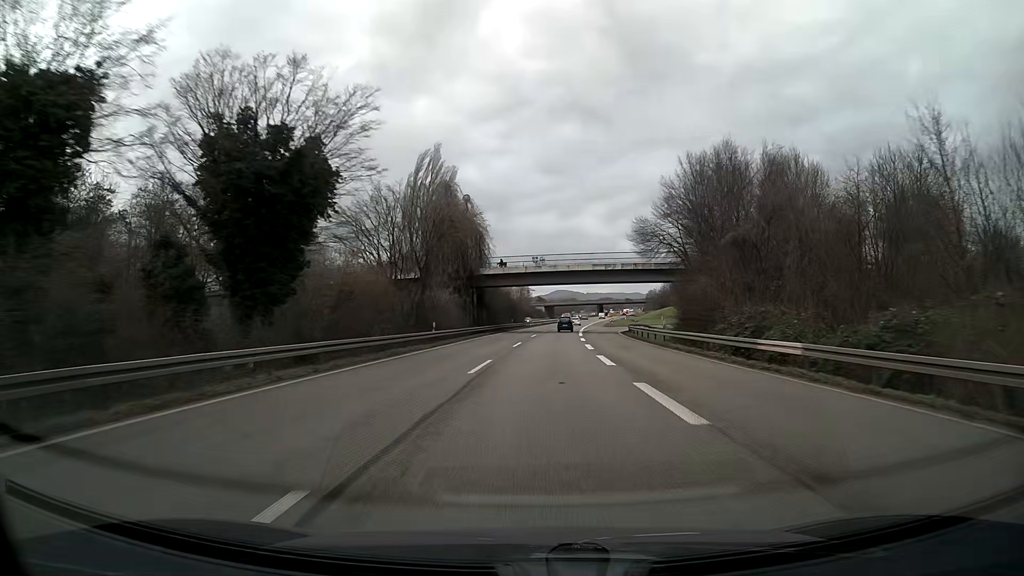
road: trunk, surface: asphalt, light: Day
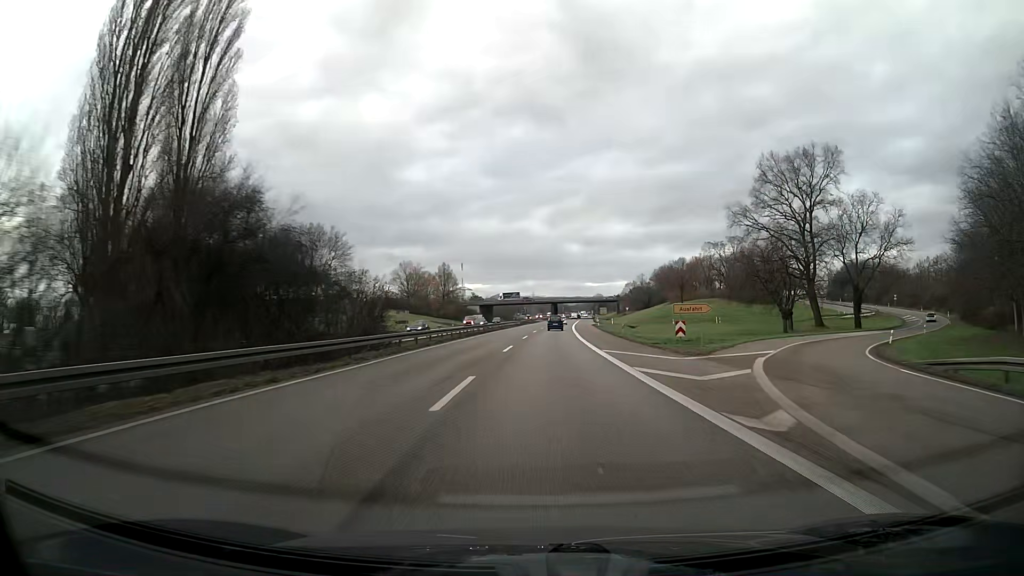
(+3.1, +81.1) m; +5°
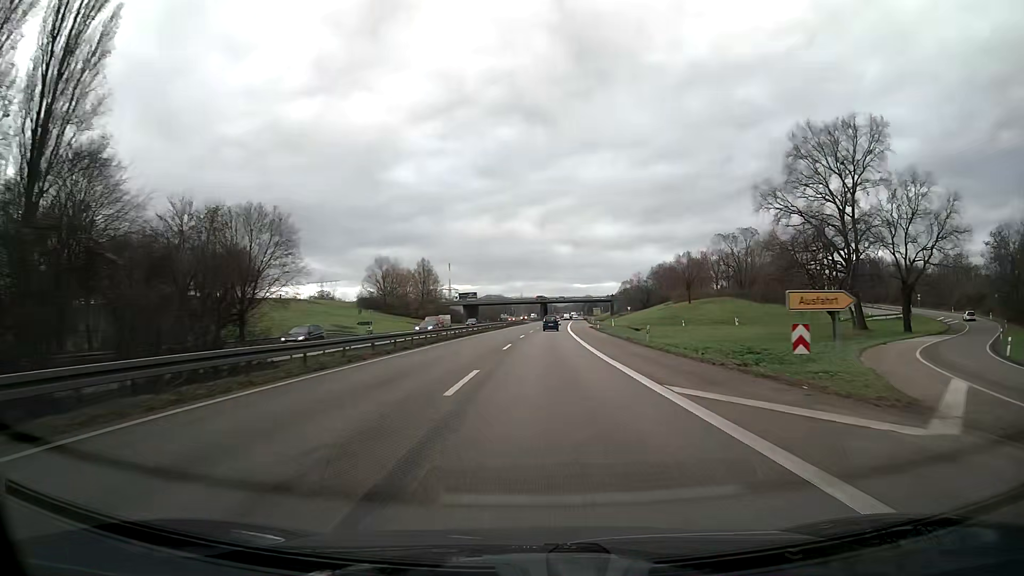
(+0.2, +16.4) m; +1°
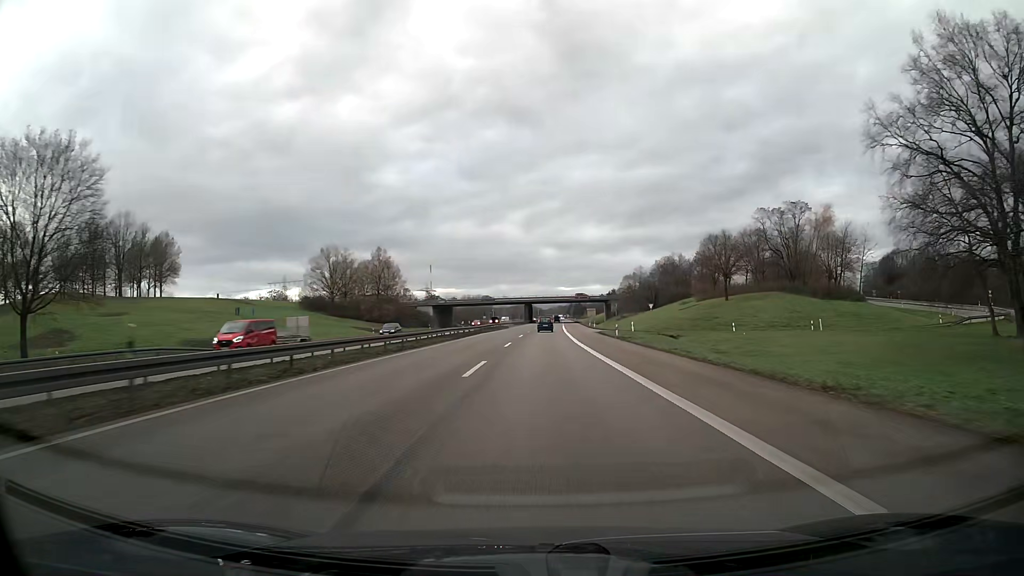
(+0.4, +32.9) m; +1°
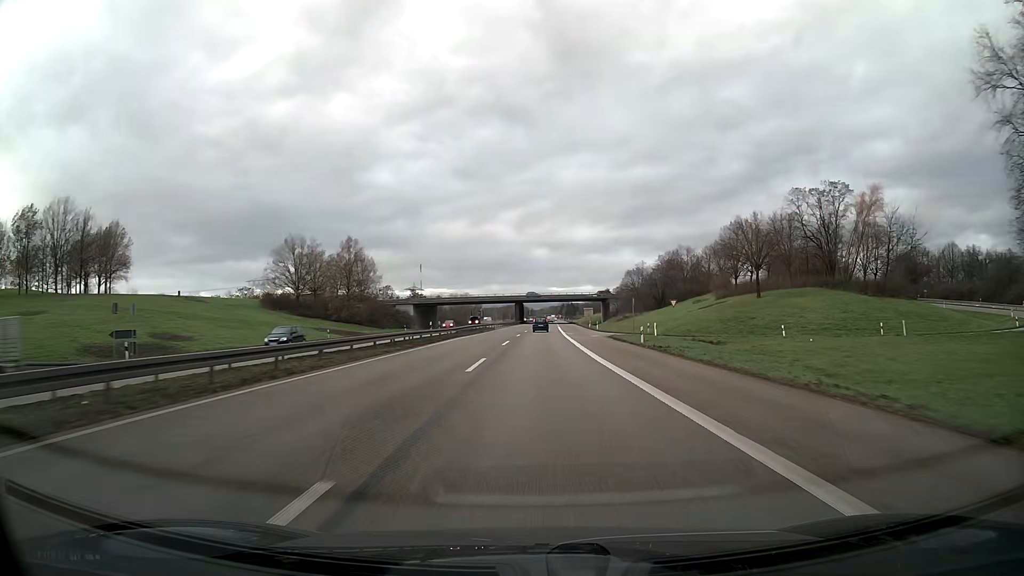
(+0.1, +16.5) m; +1°
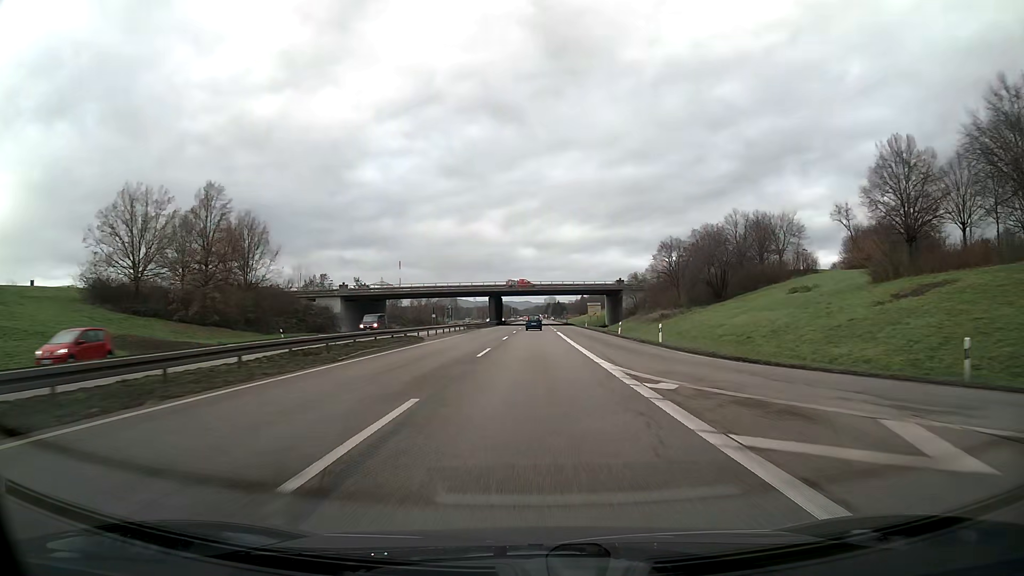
(+0.5, +49.5) m; +1°
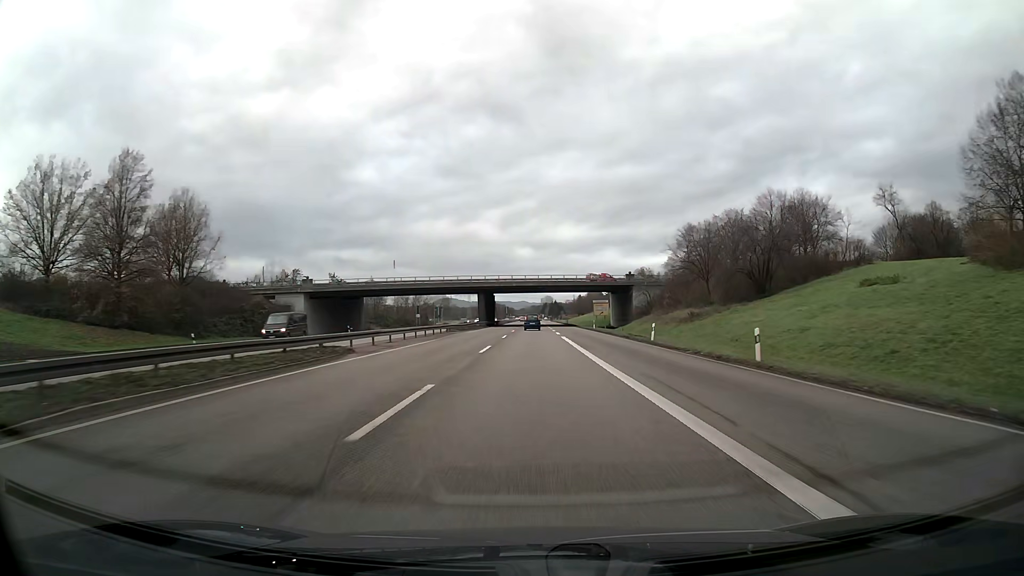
(+0.1, +16.3) m; 0°
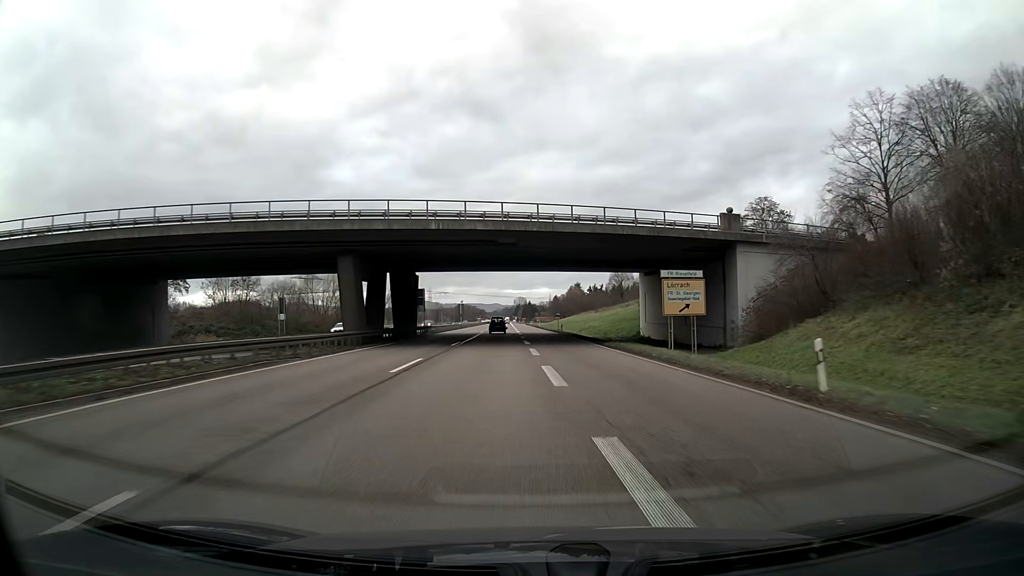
(+1.2, +63.7) m; +2°
(0, +10) (0, +20) (0, +30) (0, +40) (0, +50) (-1, +60) (-1, +70) (-1, +80) (-1, +90) (-2, +100) m
